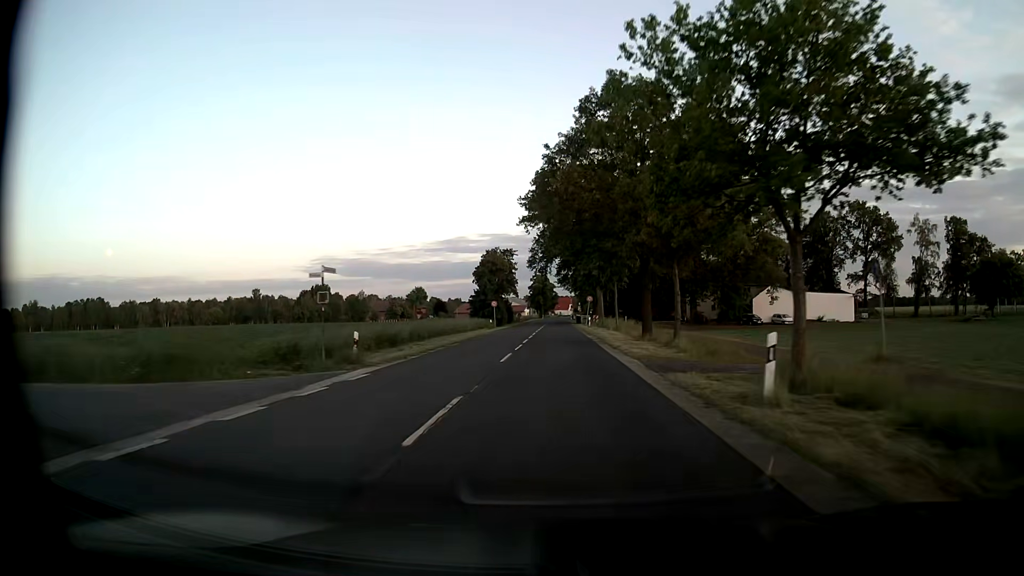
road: secondary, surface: asphalt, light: Day
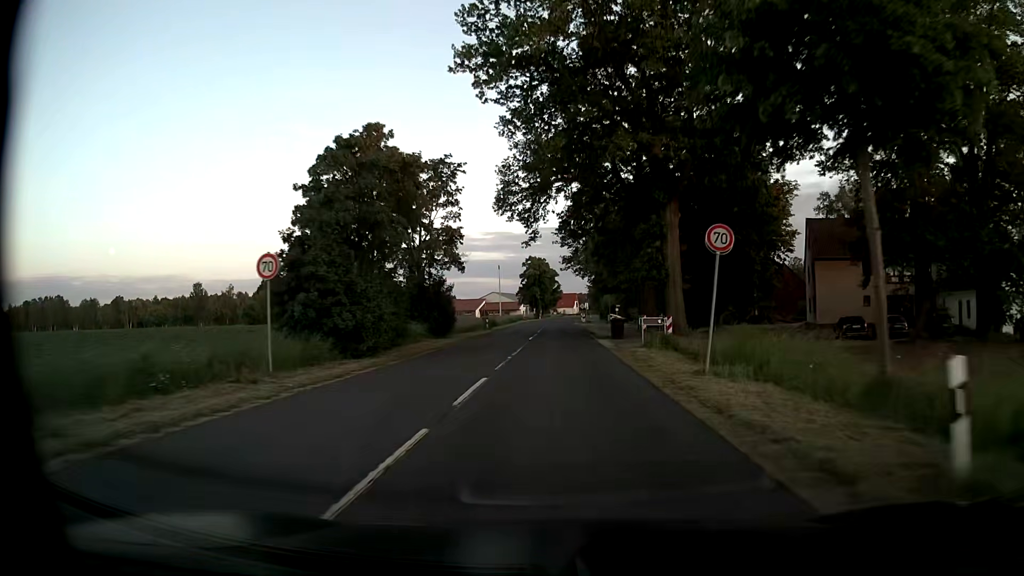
(+0.3, +56.6) m; 0°
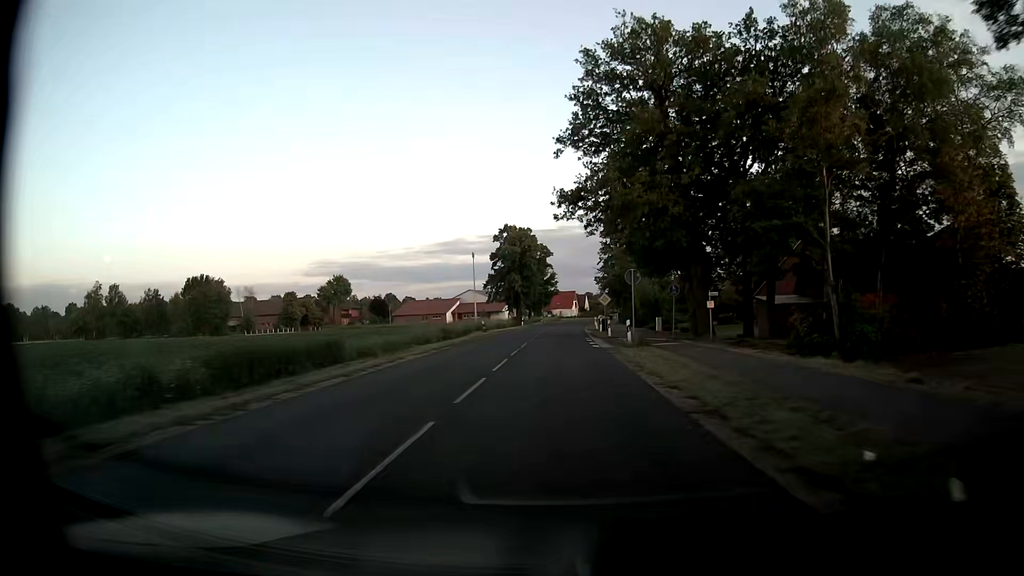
(-0.1, +53.6) m; 0°
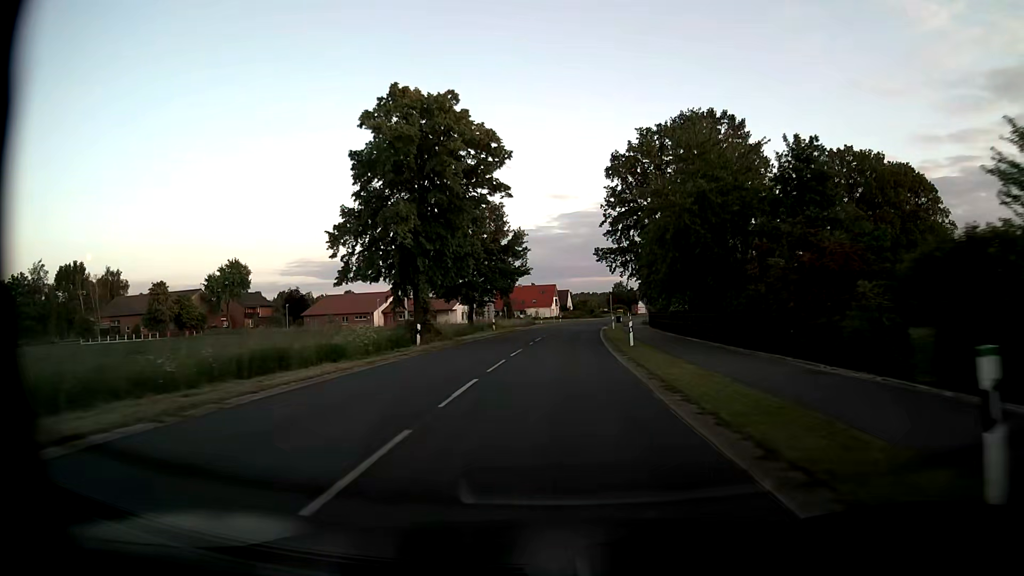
(+0.9, +54.8) m; +2°
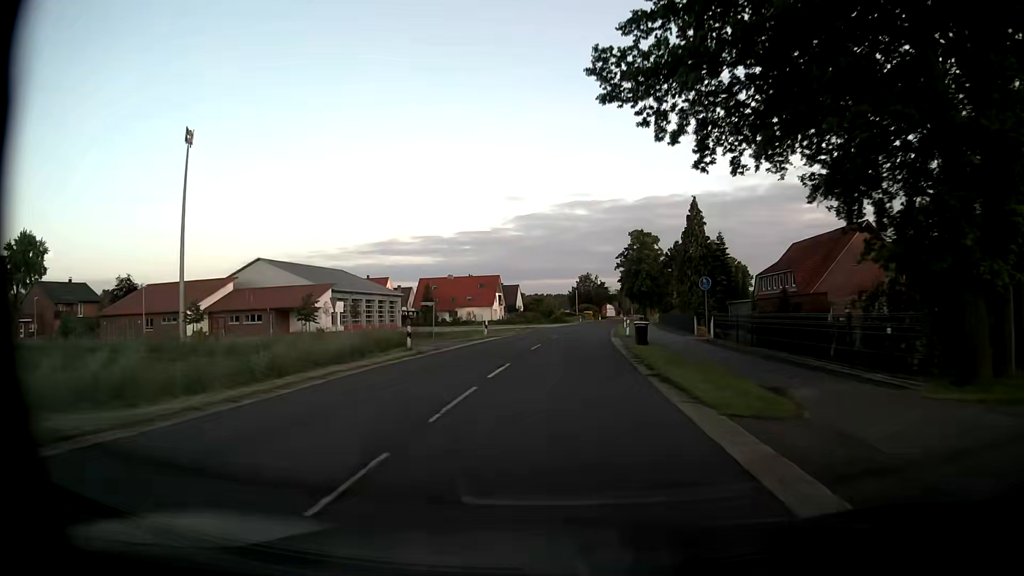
(+1.7, +55.3) m; +4°
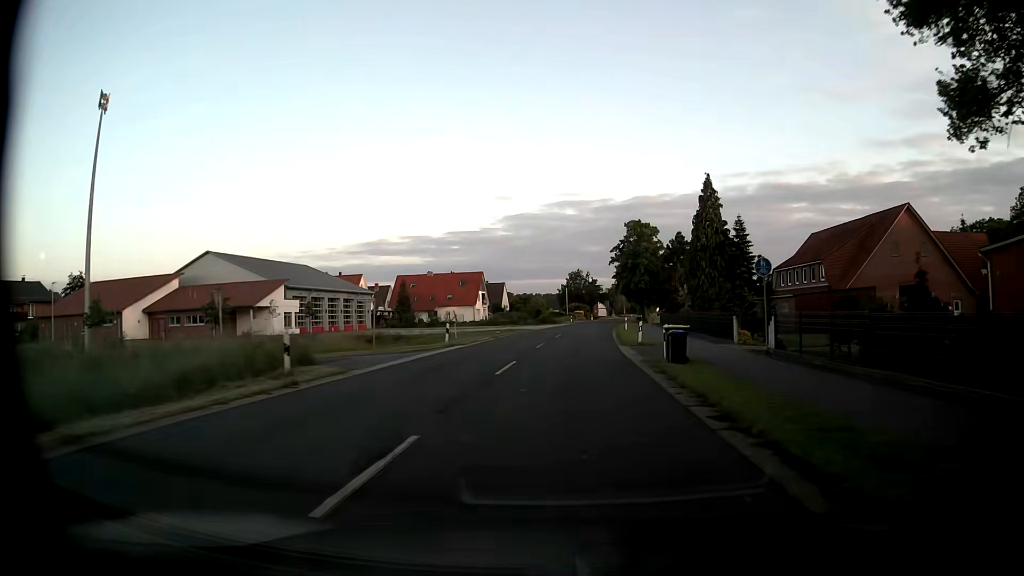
(+0.1, +11.1) m; +1°
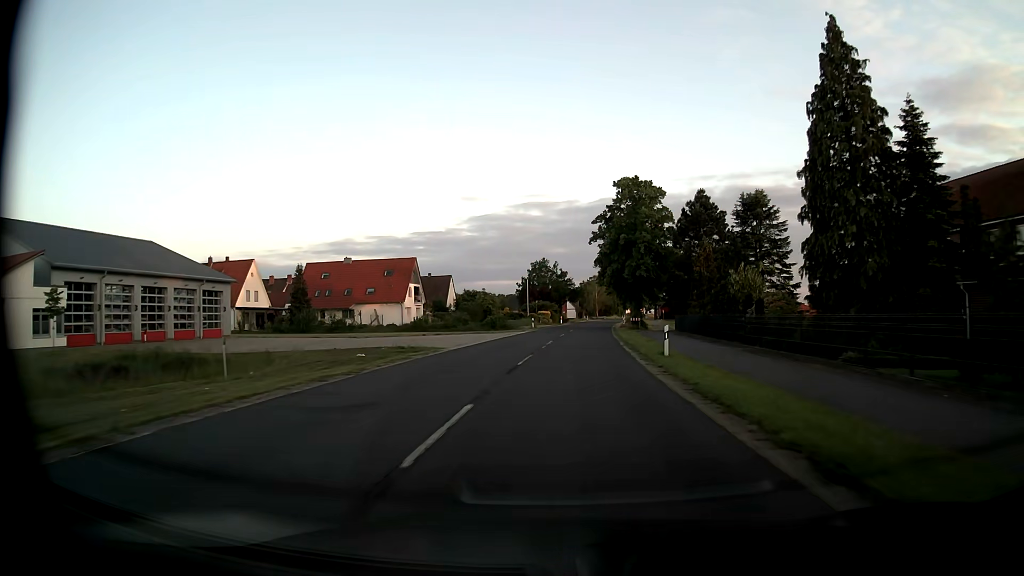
(+0.8, +33.3) m; +3°
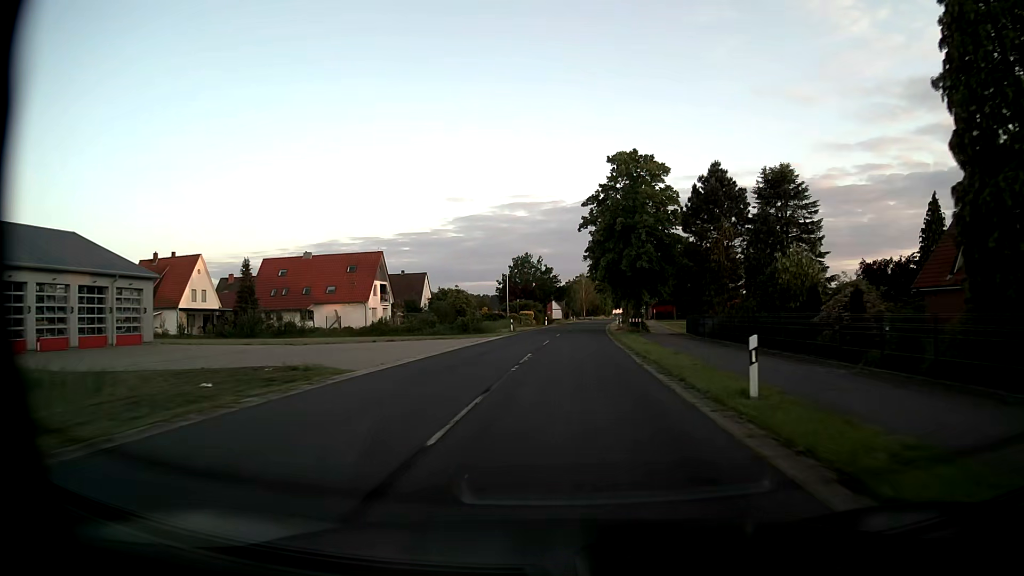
(+0.1, +11.1) m; +1°
(0, +10) (0, +20) (+1, +30) (+1, +40) (+2, +50) (+2, +60) (+3, +70) (+4, +80) (+5, +90) (+6, +100) m
